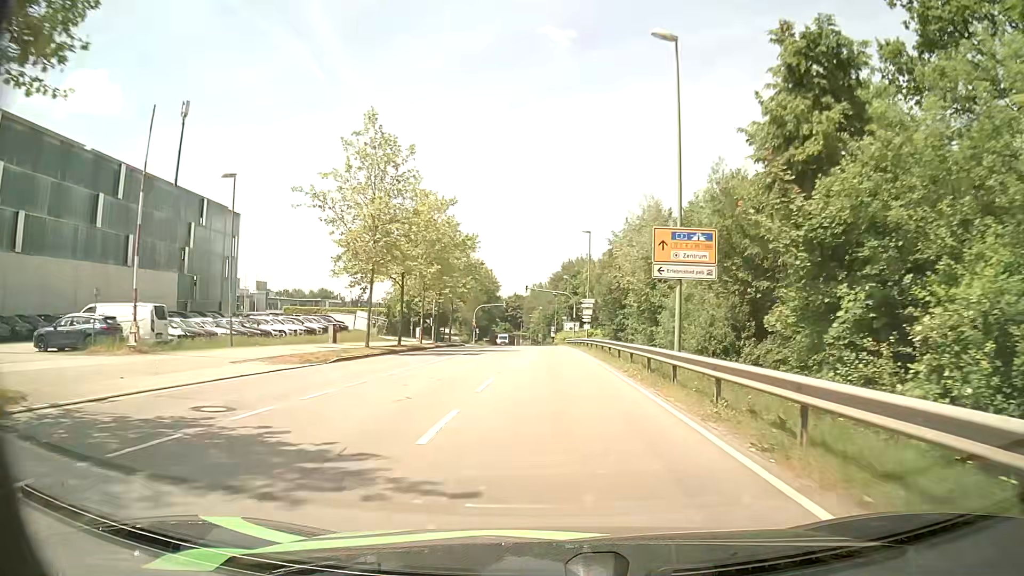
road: secondary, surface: asphalt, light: Day
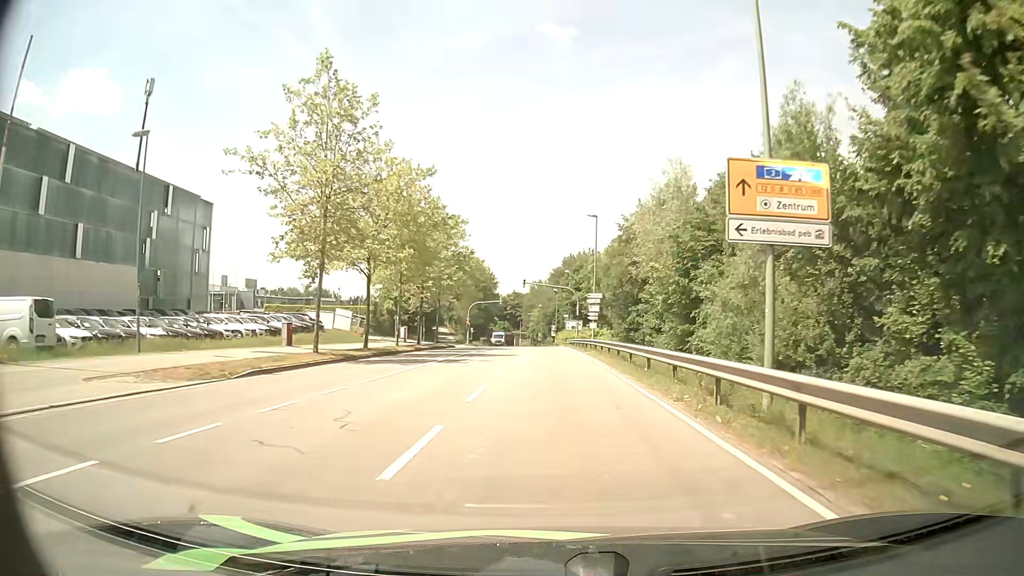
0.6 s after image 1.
(-0.1, +8.0) m; 0°
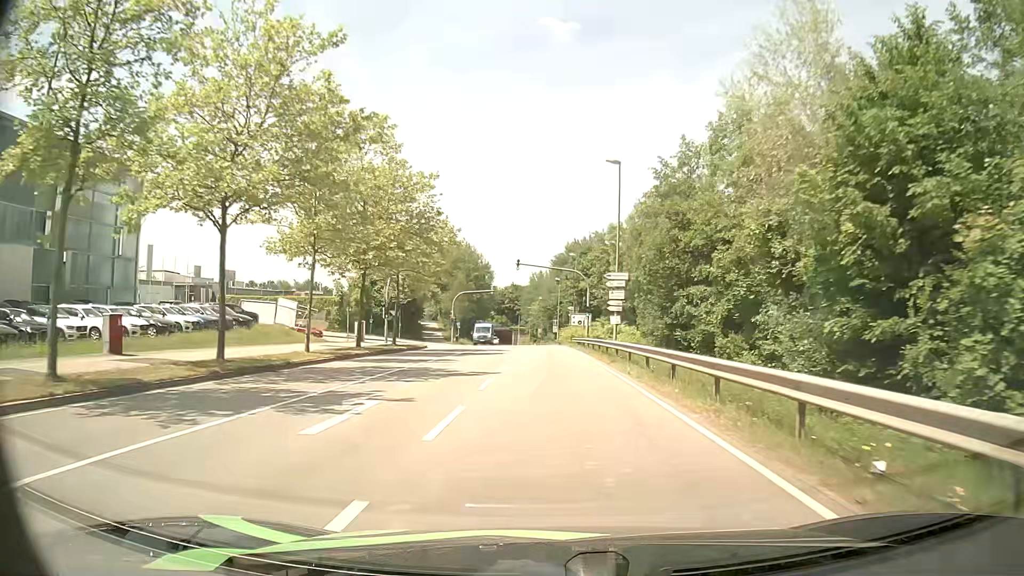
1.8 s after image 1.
(-0.2, +16.0) m; 0°
(0, +10) (0, +20) (0, +30) (-1, +40) (-1, +50) (-1, +60) (-2, +70) (-2, +80) (-3, +90) (-3, +100) m
